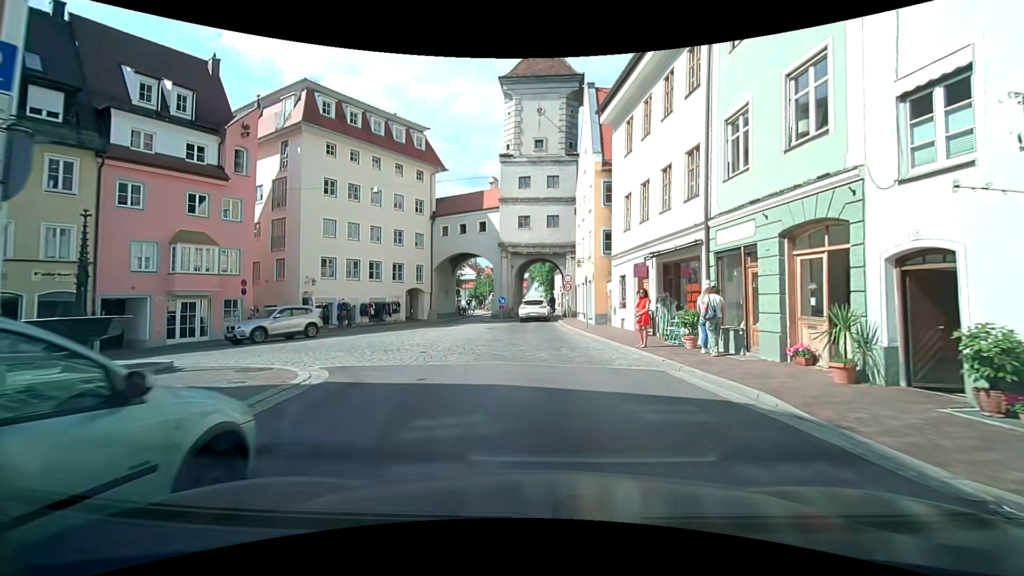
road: residential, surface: asphalt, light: Day
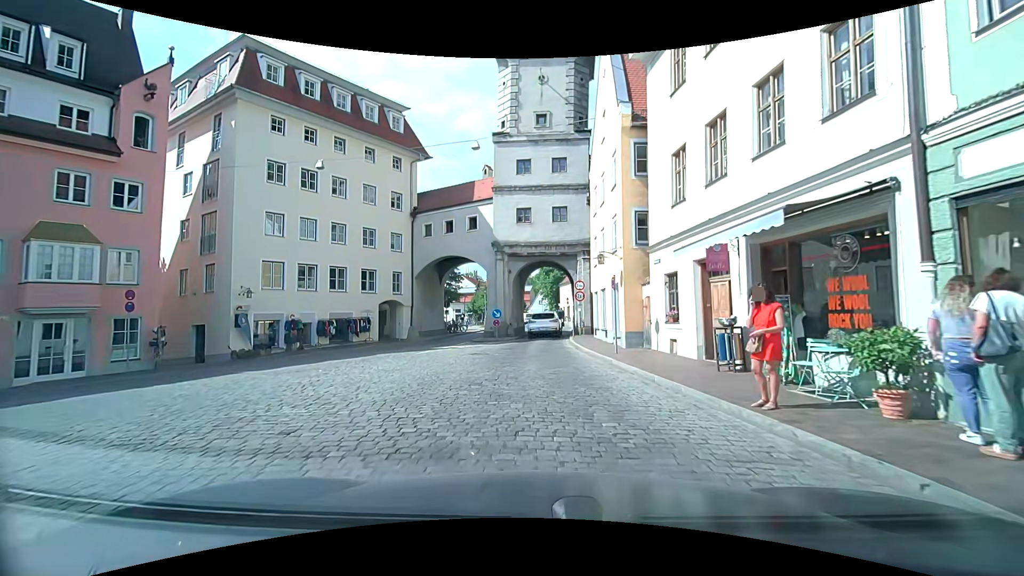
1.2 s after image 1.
(0.0, +7.6) m; +1°
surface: sett
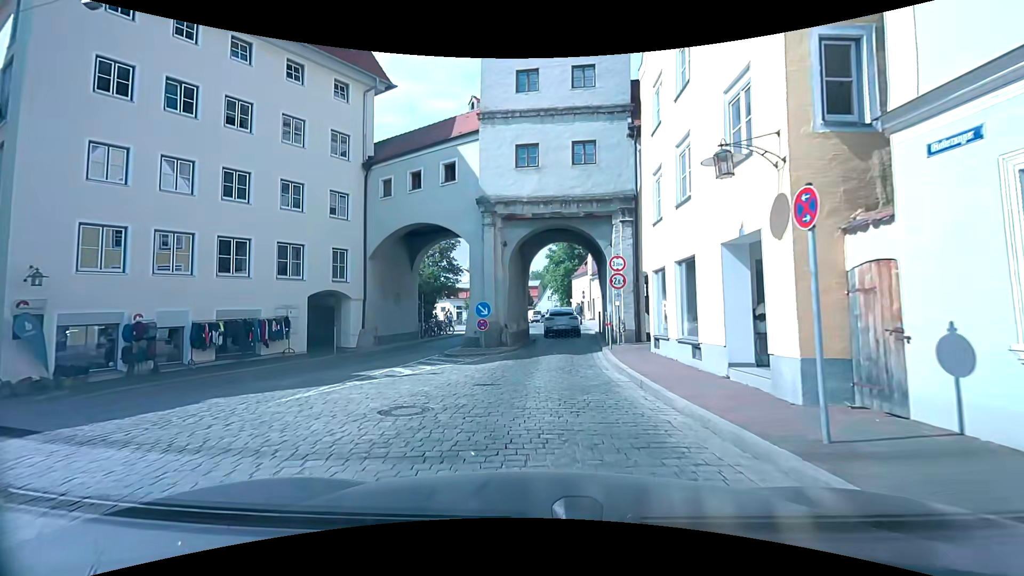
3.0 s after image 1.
(-0.4, +11.0) m; -2°
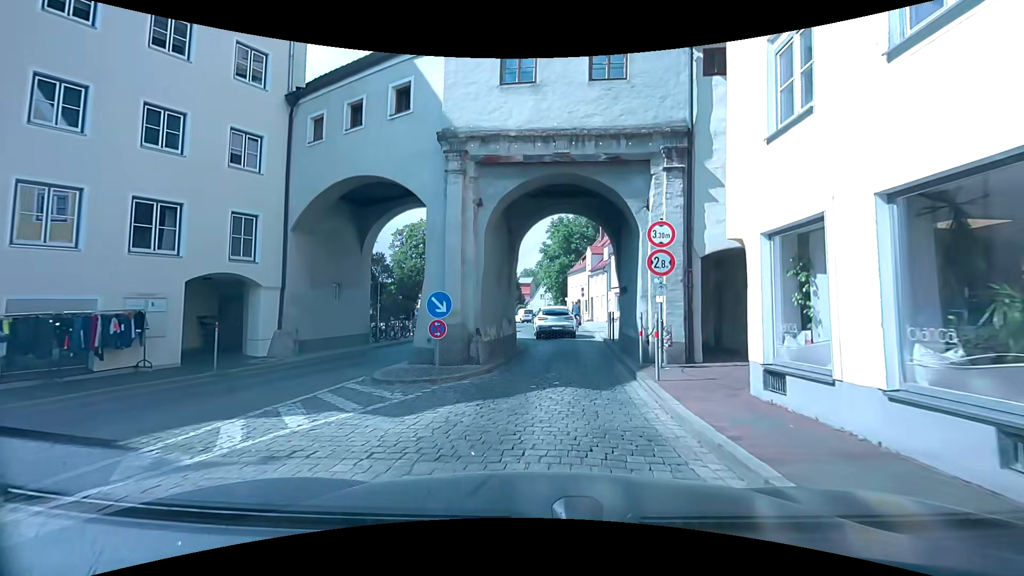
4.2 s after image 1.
(-0.1, +6.9) m; -1°
